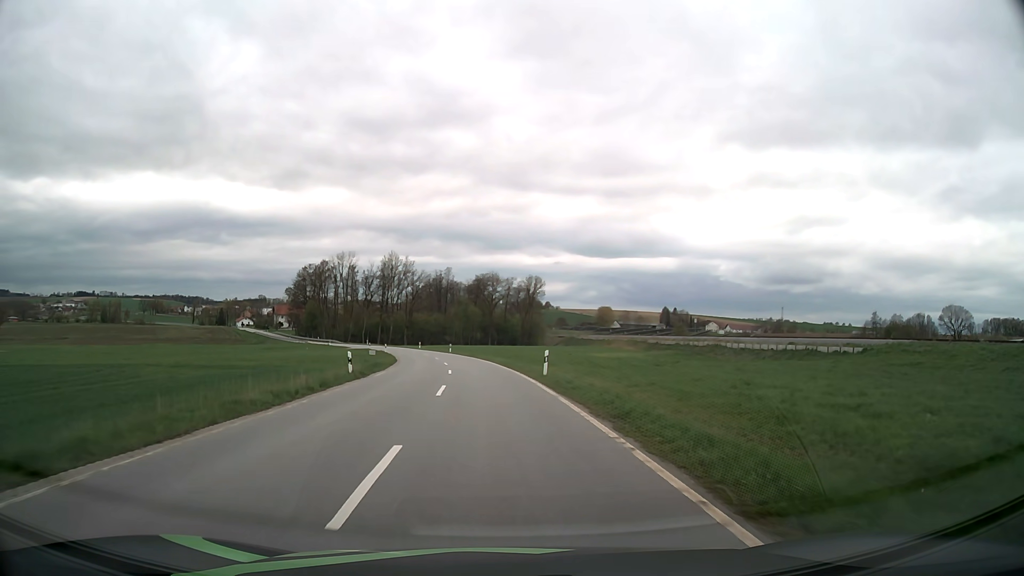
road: tertiary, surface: asphalt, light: Day
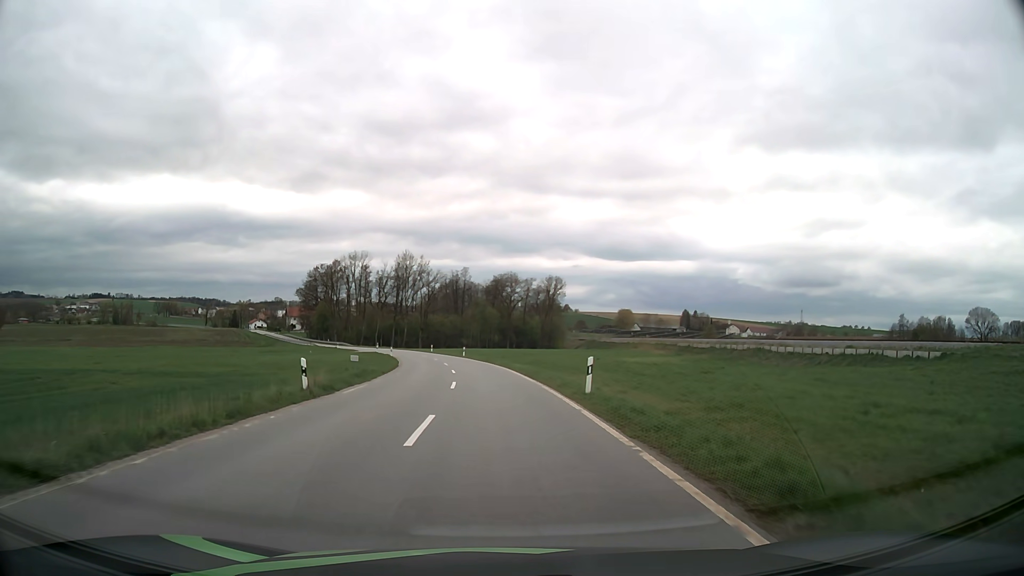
(-0.1, +8.1) m; -2°
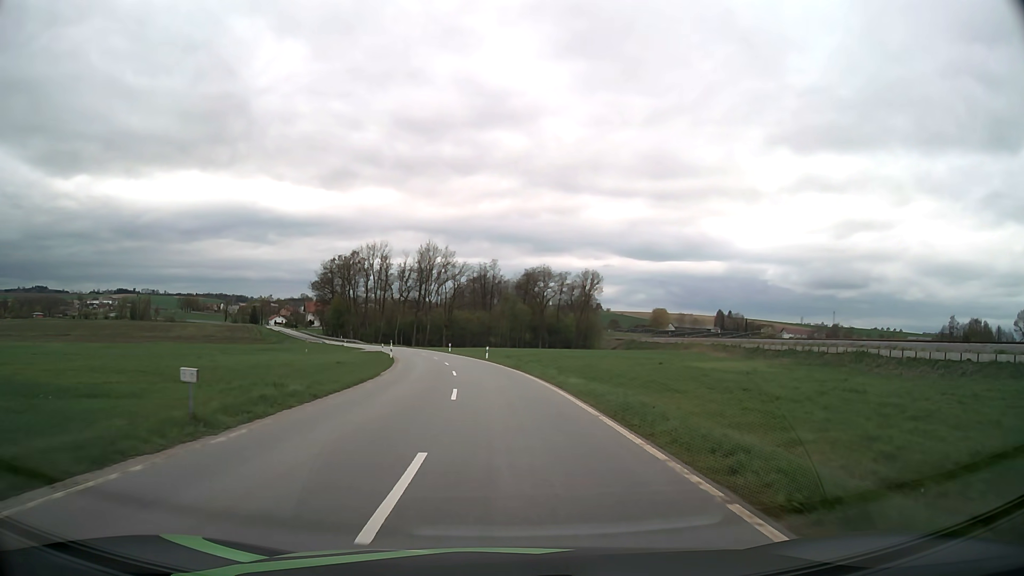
(-0.4, +16.4) m; -3°
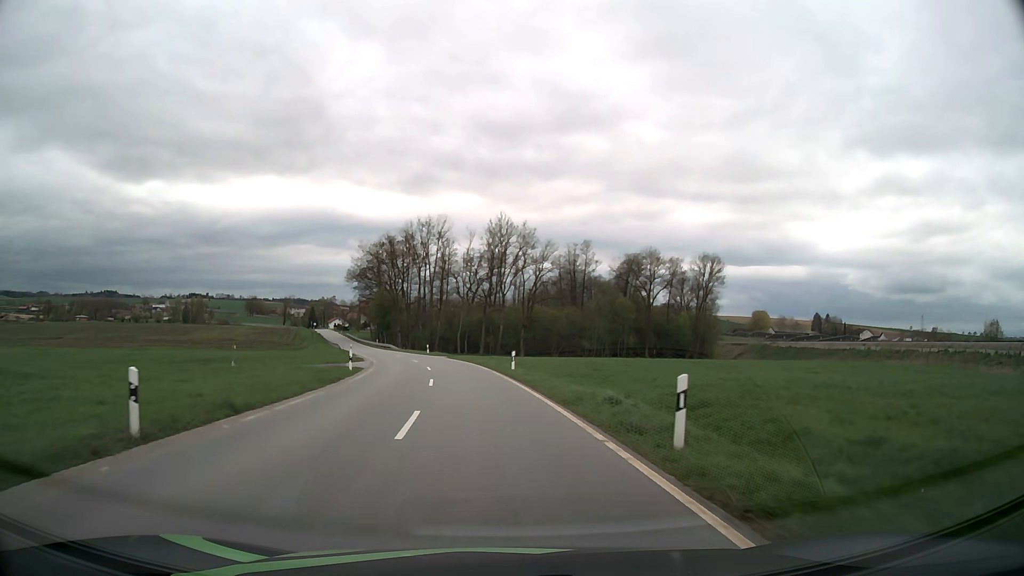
(-2.3, +43.1) m; -7°
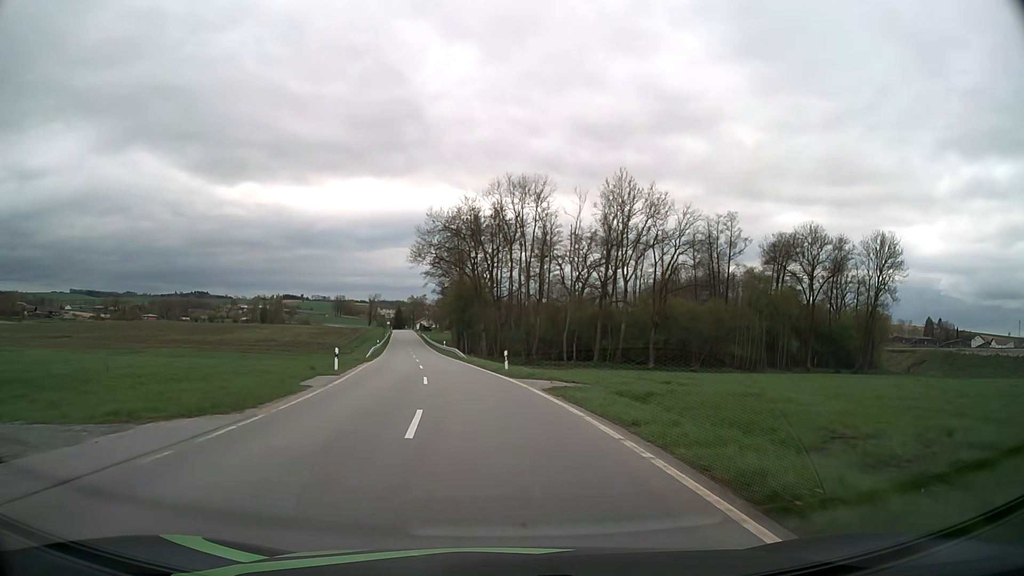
(-2.9, +36.0) m; -9°
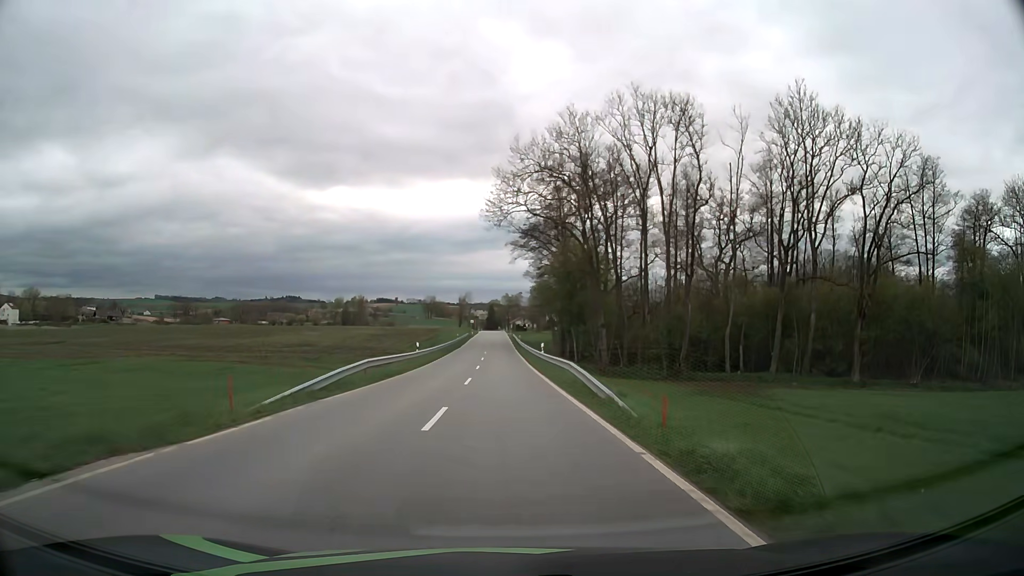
(-2.8, +35.1) m; -8°
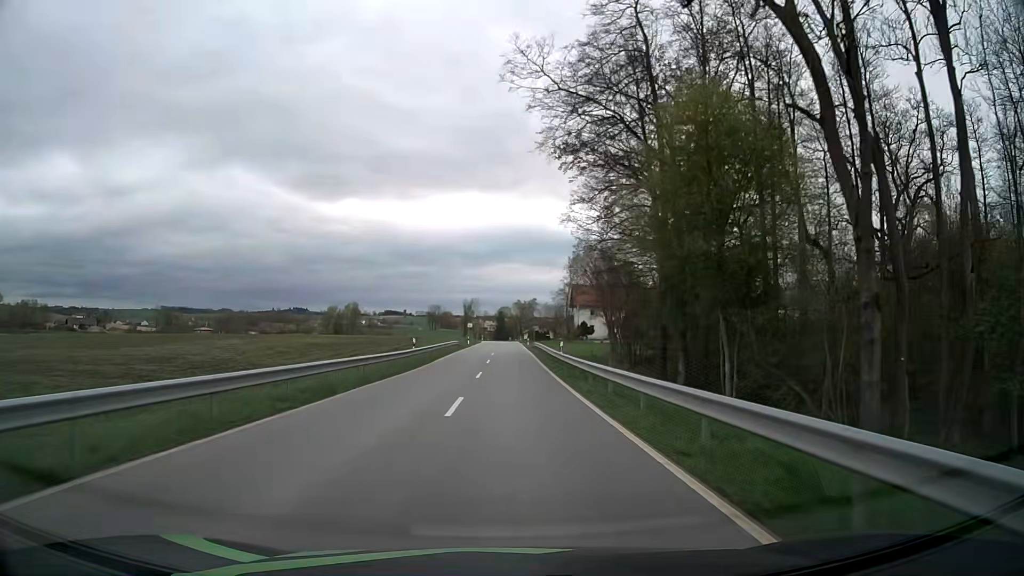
(-0.6, +46.3) m; -1°
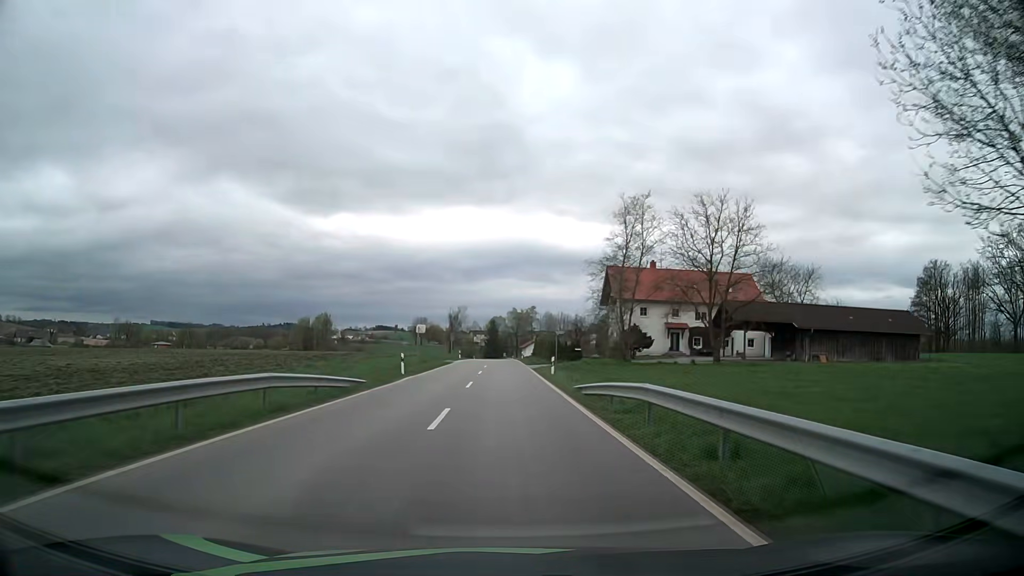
(+0.3, +49.5) m; +1°
(0, +10) (0, +20) (0, +30) (0, +40) (0, +50) (0, +60) (0, +70) (0, +80) (0, +90) (0, +100) m
